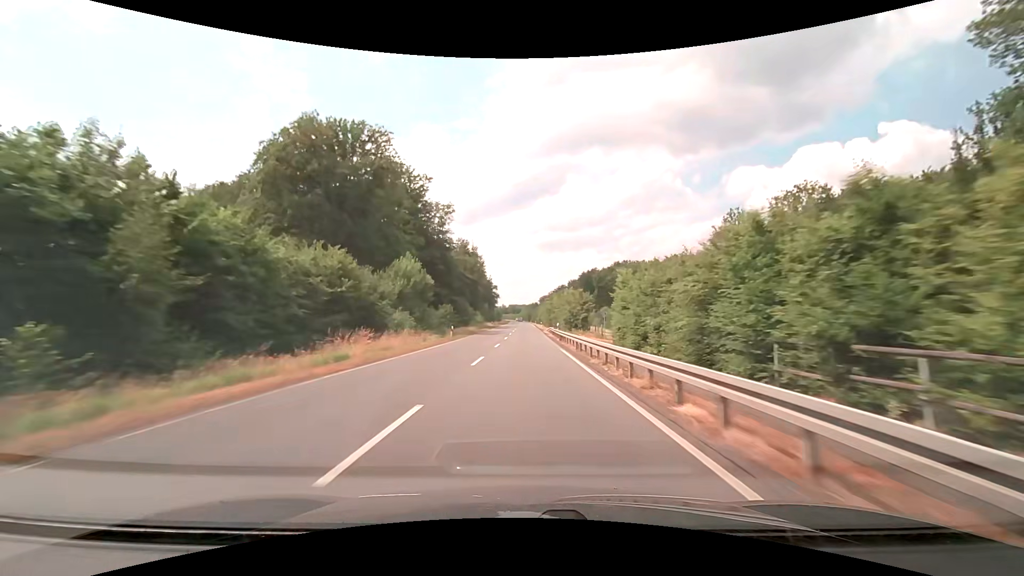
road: secondary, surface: asphalt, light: Day
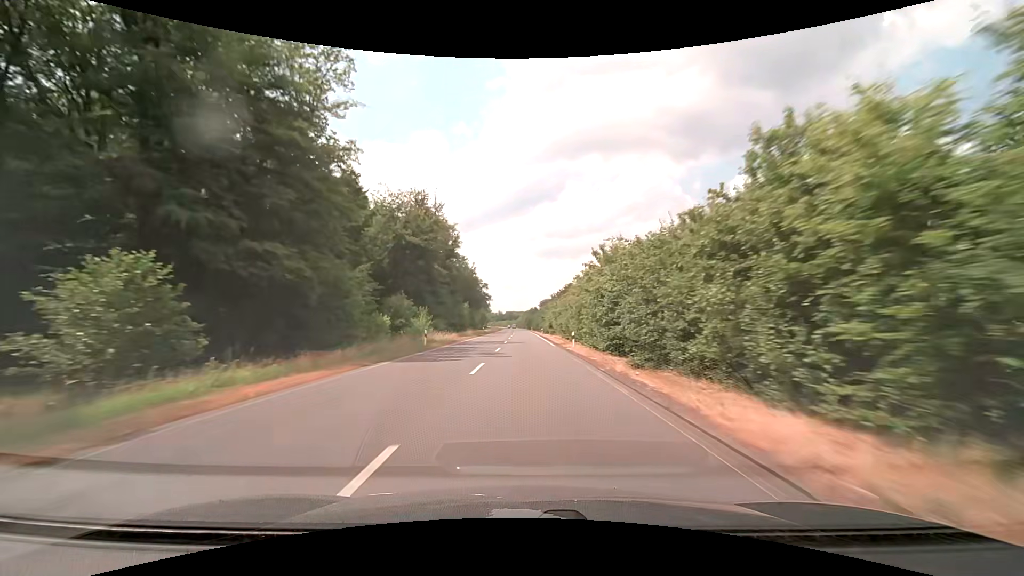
(+0.3, +62.2) m; 0°
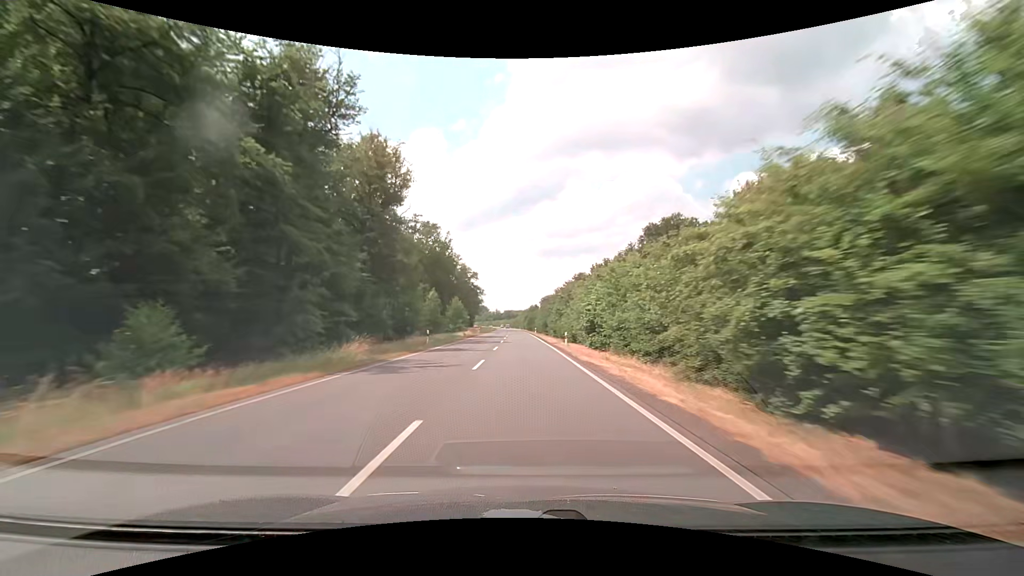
(+0.1, +46.9) m; 0°
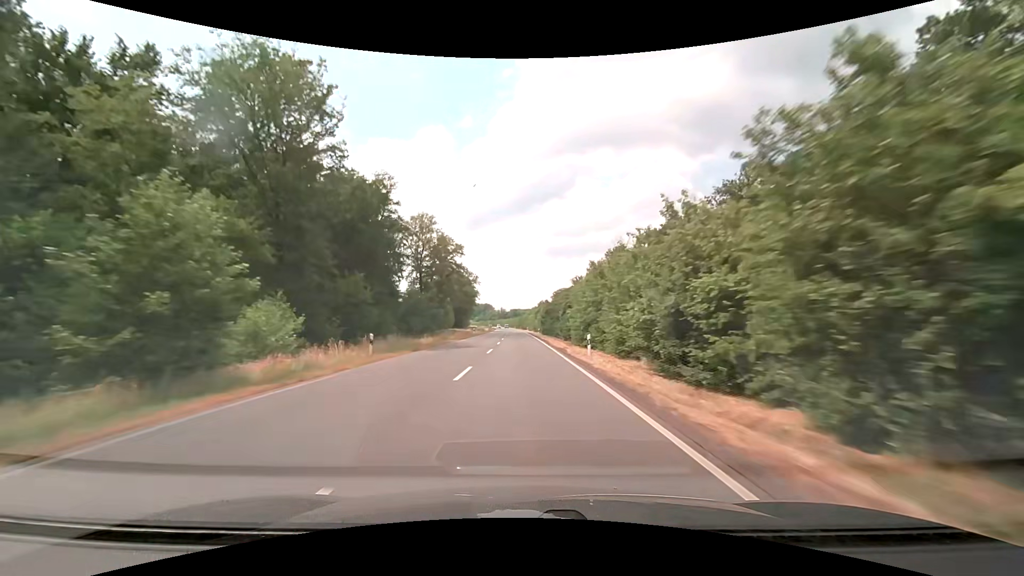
(-0.4, +62.9) m; -1°
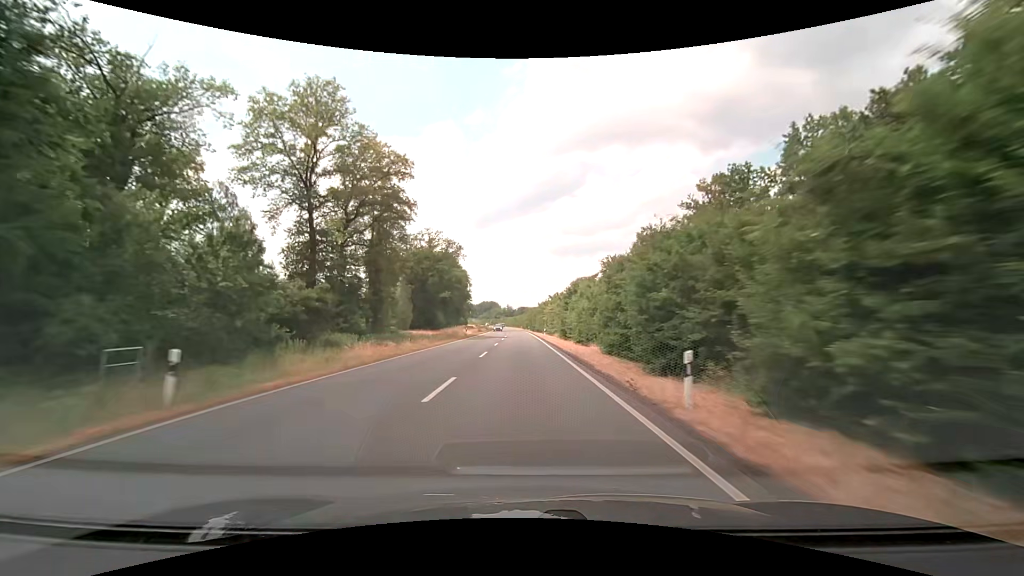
(-0.7, +63.2) m; -1°
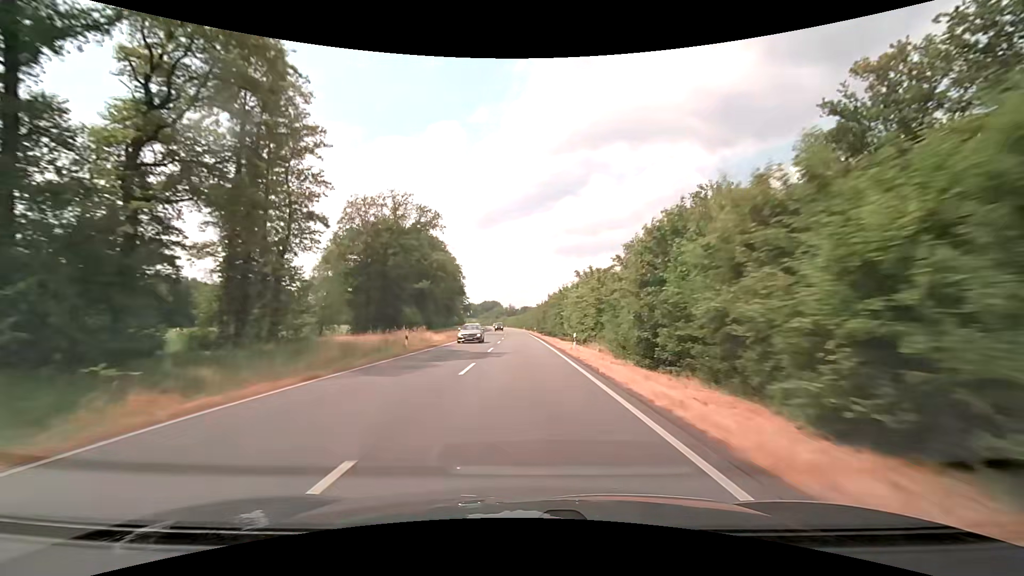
(0.0, +31.6) m; 0°
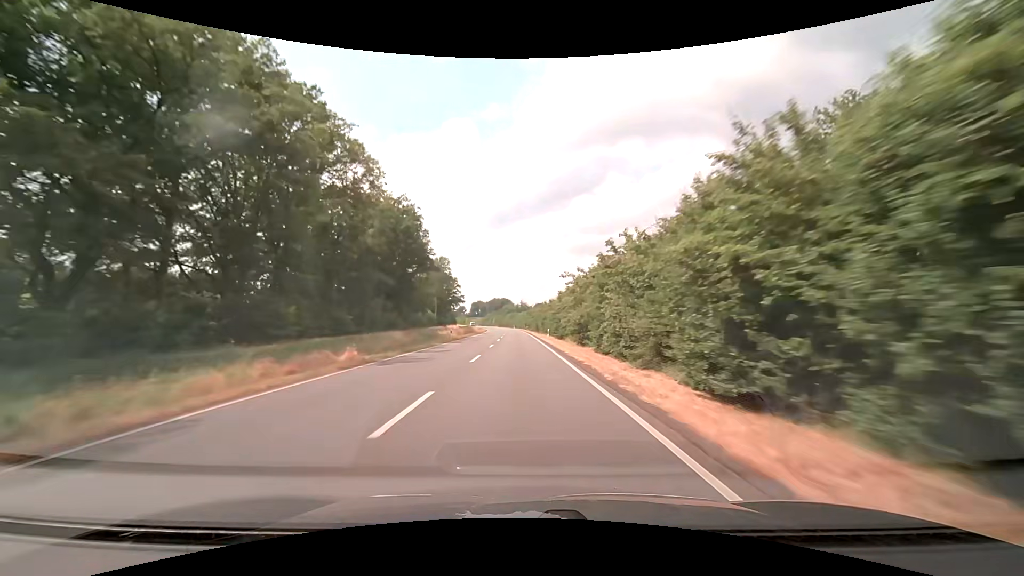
(-0.7, +79.0) m; -1°
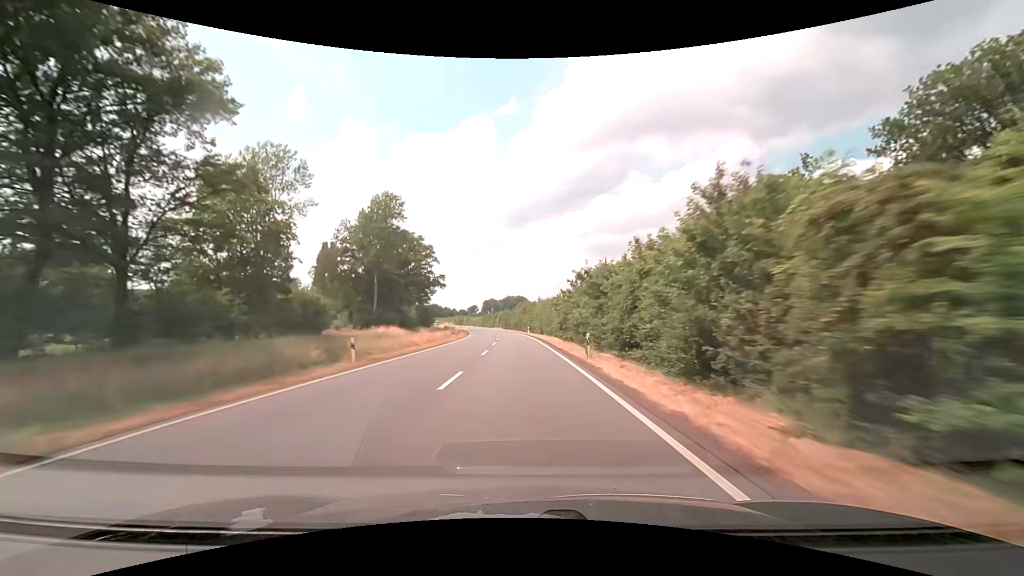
(-1.1, +78.9) m; -2°
(0, +10) (0, +20) (0, +30) (-1, +40) (-1, +50) (-1, +60) (-2, +70) (-3, +80) (-4, +90) (-5, +100) m
